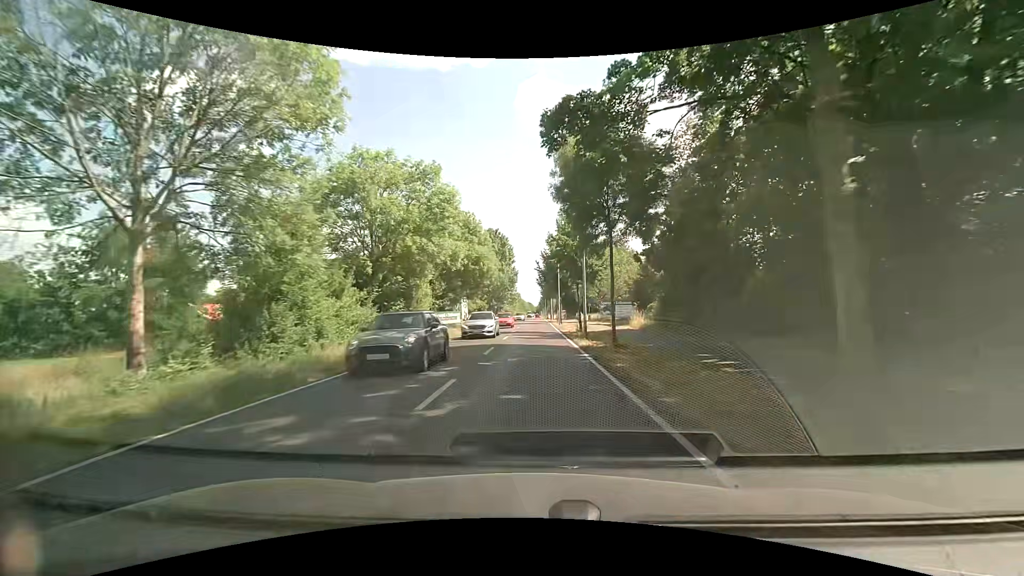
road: secondary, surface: asphalt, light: Day
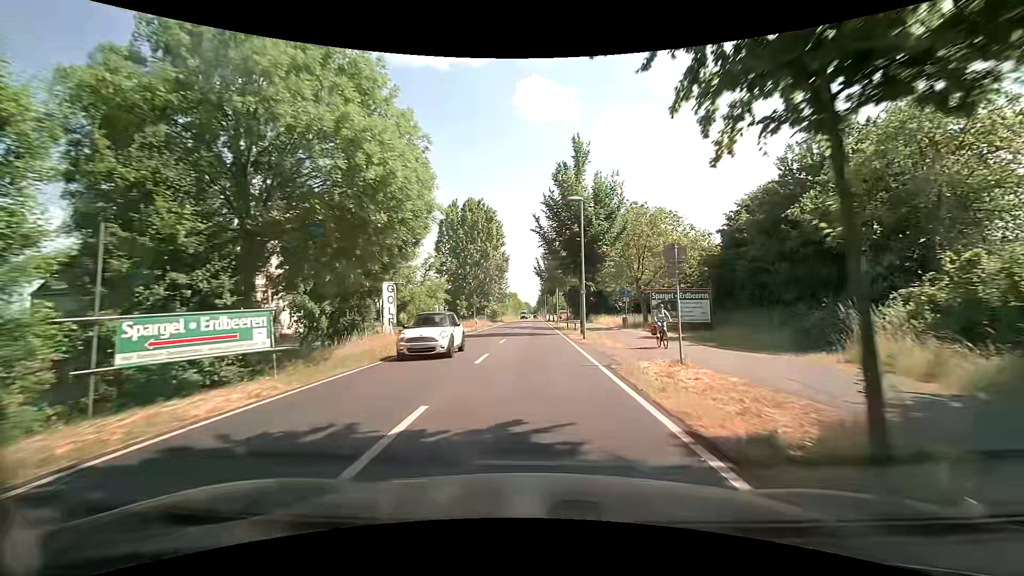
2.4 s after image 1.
(-0.2, +29.7) m; 0°
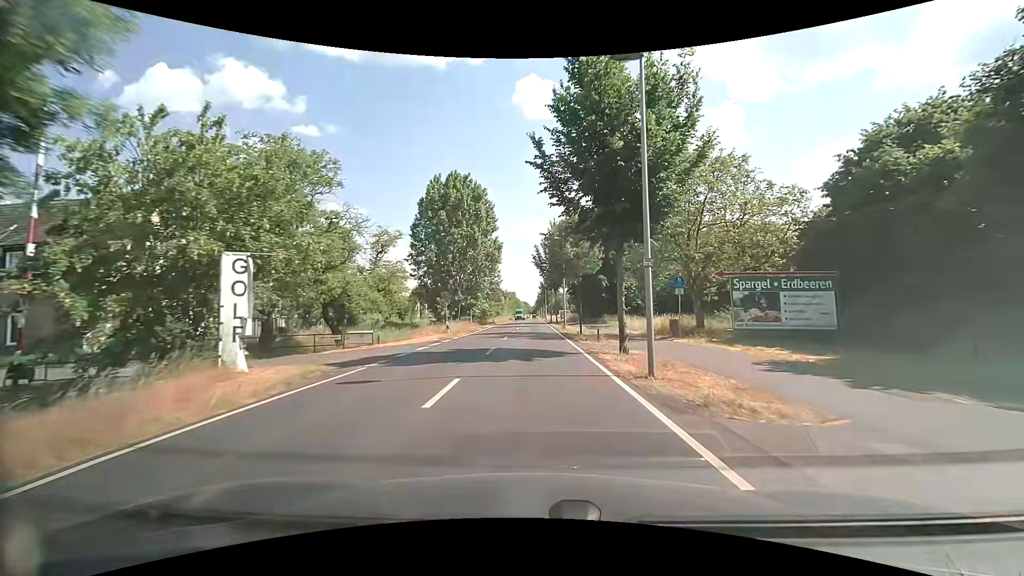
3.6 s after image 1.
(0.0, +15.0) m; 0°
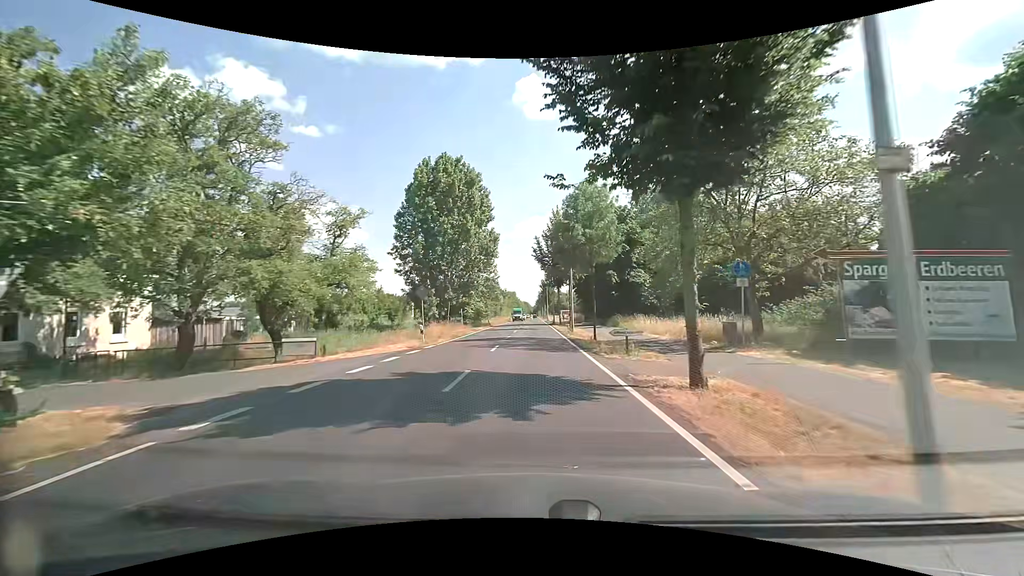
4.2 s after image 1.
(0.0, +7.5) m; 0°
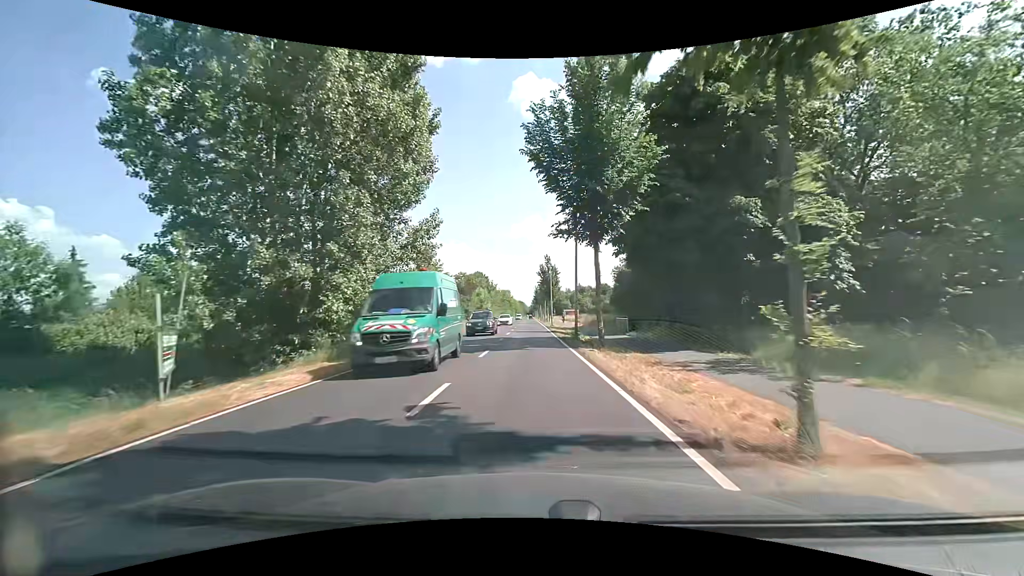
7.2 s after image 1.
(-0.1, +37.9) m; 0°
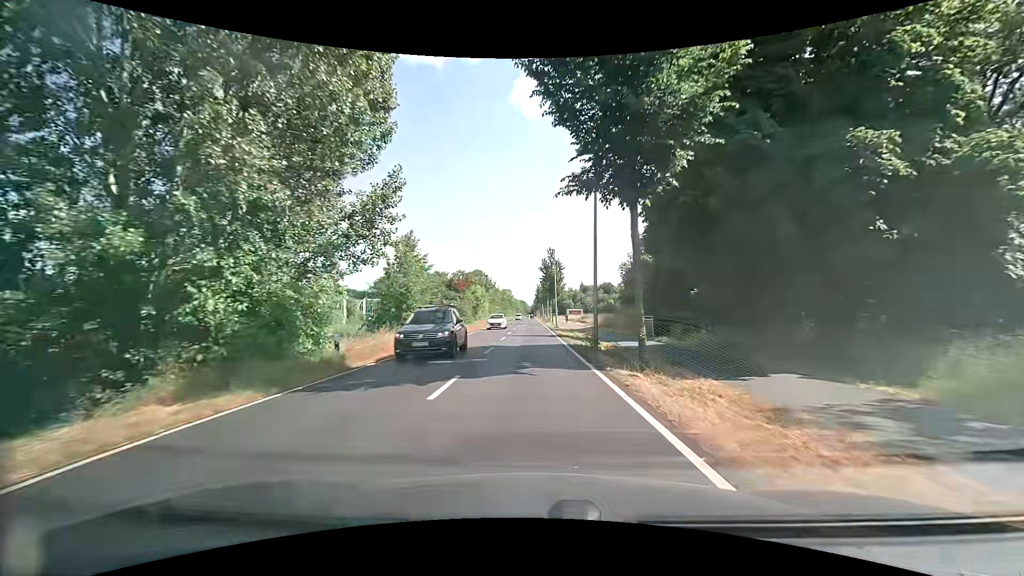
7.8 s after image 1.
(0.0, +7.6) m; 0°
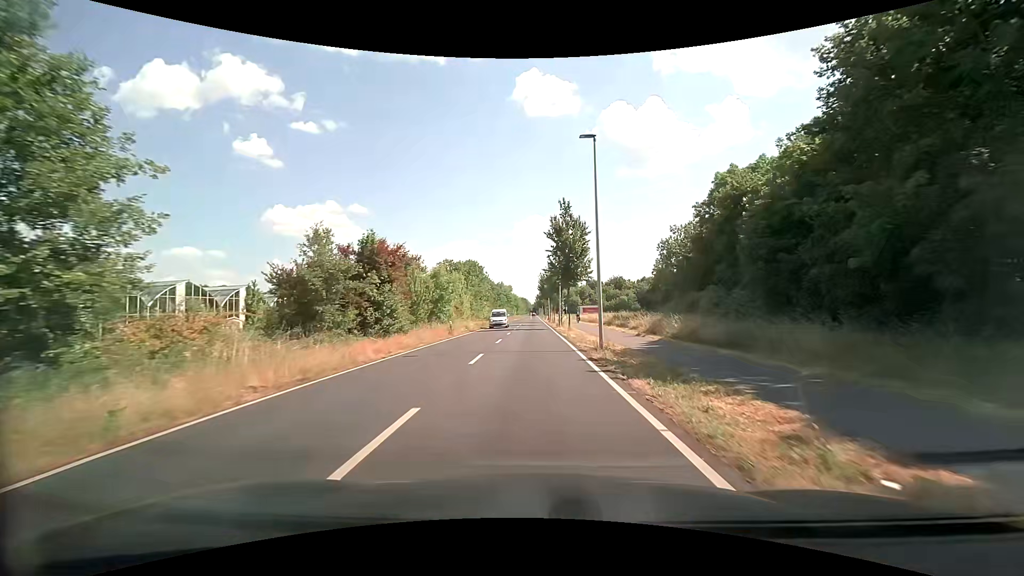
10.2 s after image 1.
(0.0, +30.8) m; 0°
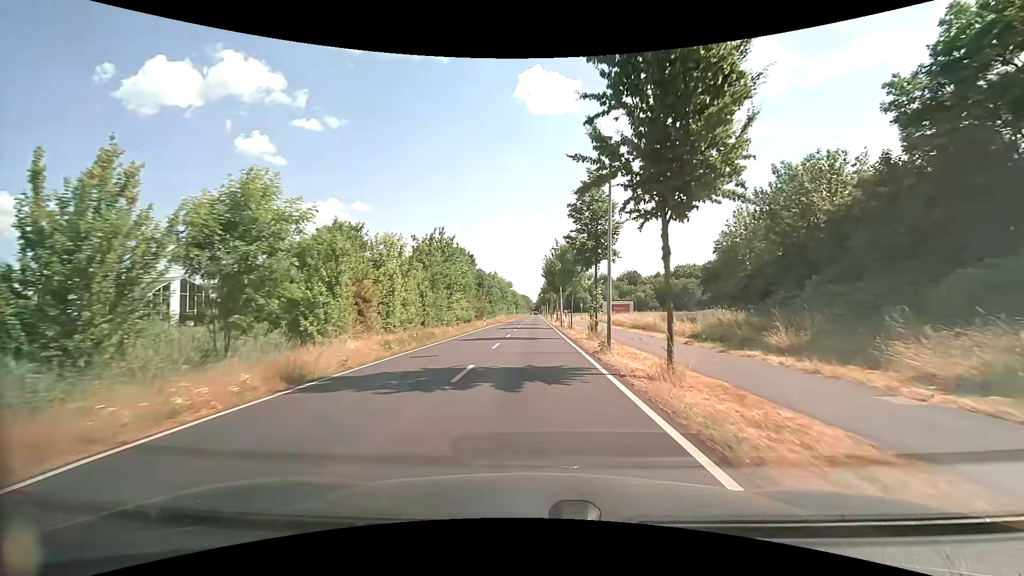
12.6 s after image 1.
(0.0, +30.2) m; 0°
(0, +10) (0, +20) (0, +30) (0, +40) (0, +50) (0, +60) (0, +70) (0, +80) (+1, +90) (+1, +100) m
